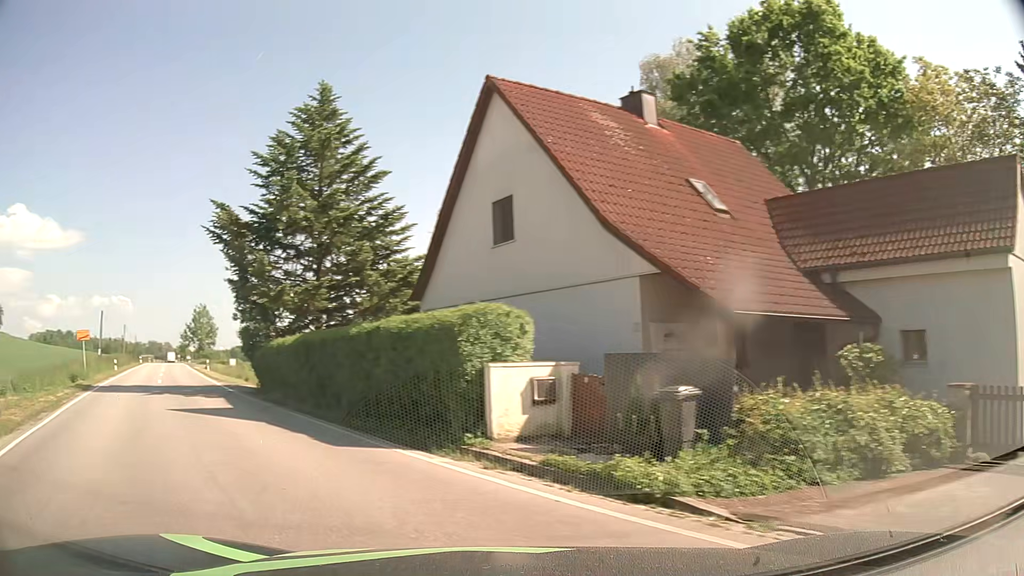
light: Day
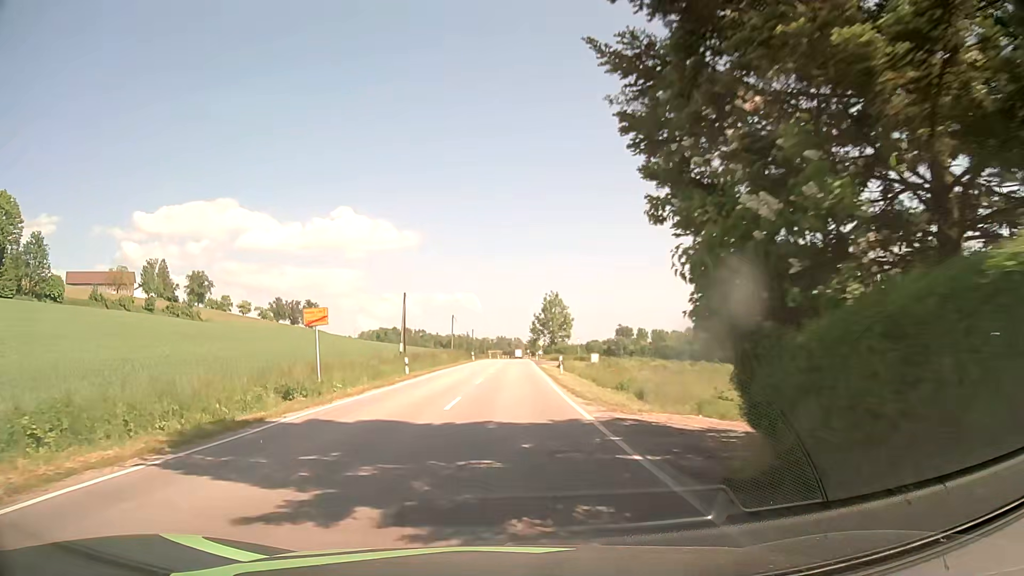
(-7.9, +18.4) m; -31°
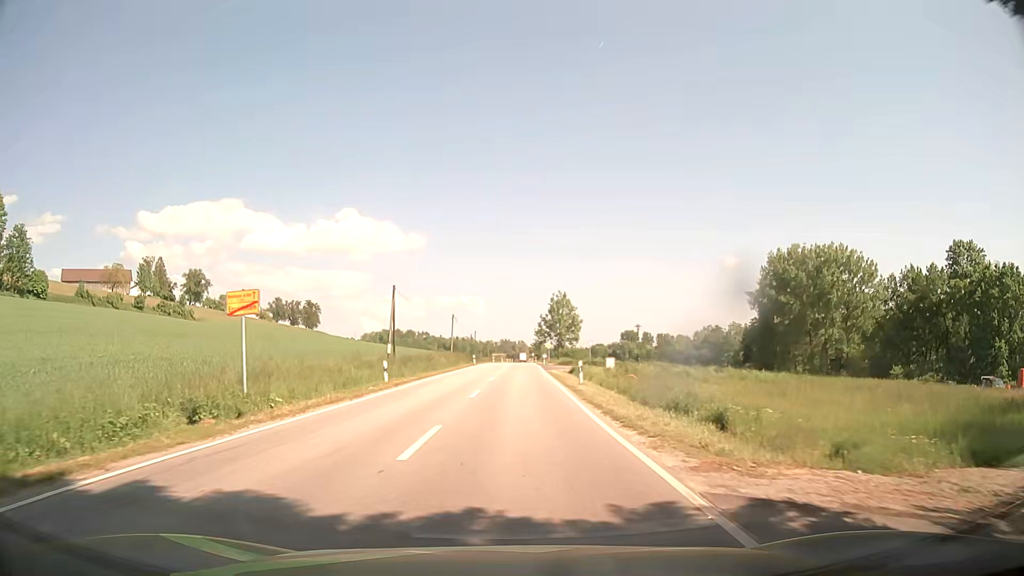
(0.0, +7.5) m; 0°
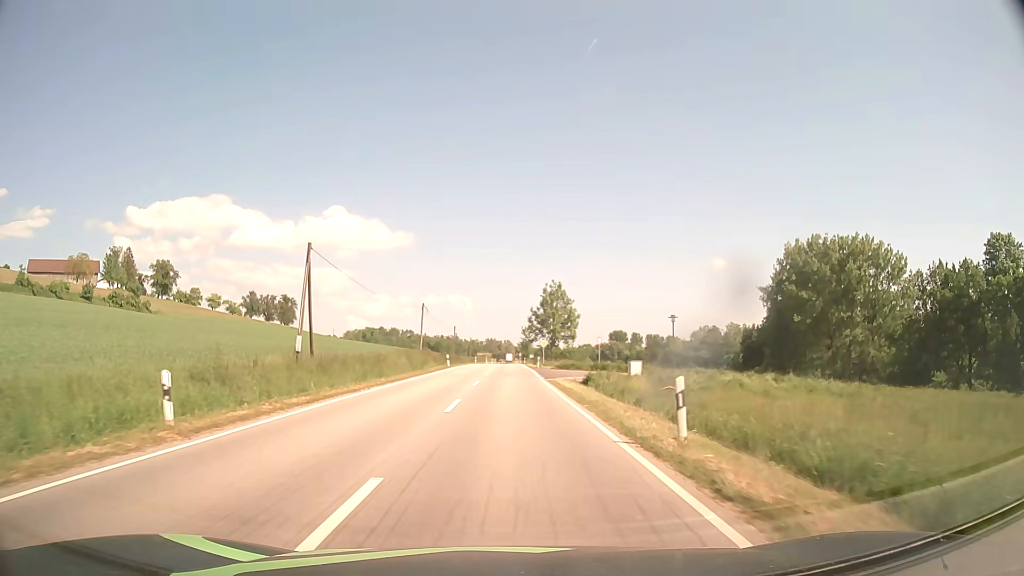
(+0.2, +17.9) m; +1°
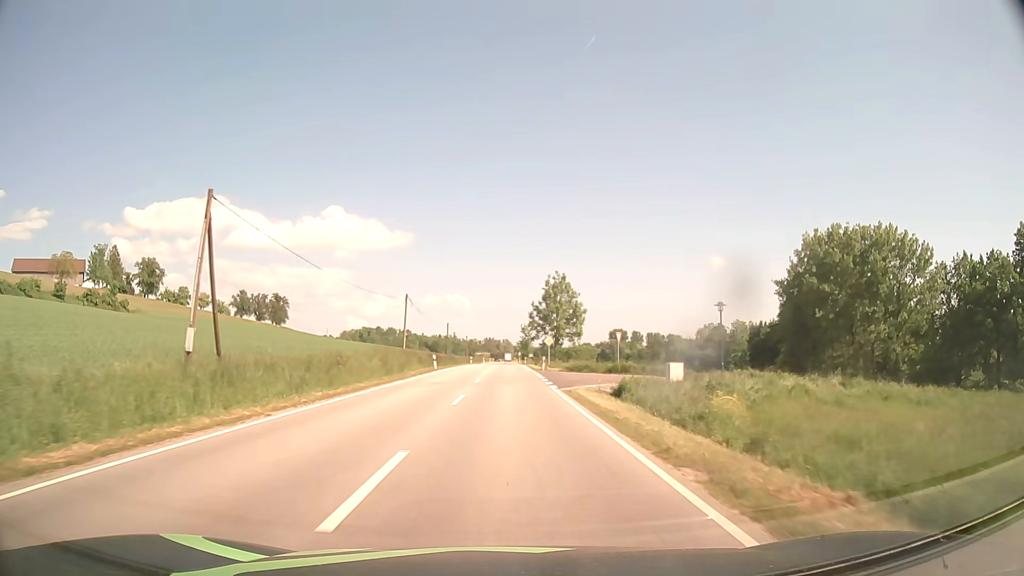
(0.0, +10.4) m; 0°
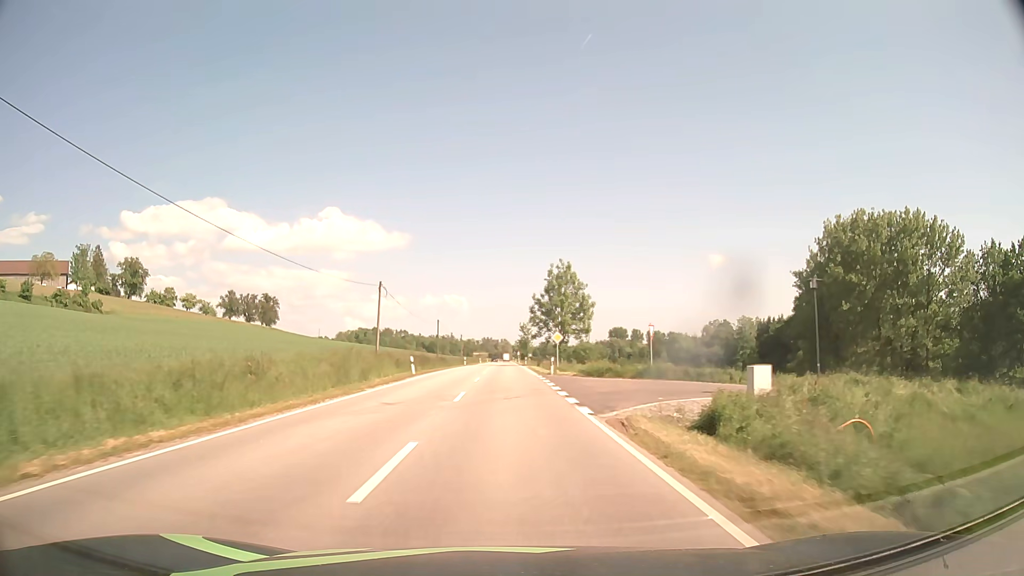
(0.0, +11.2) m; 0°
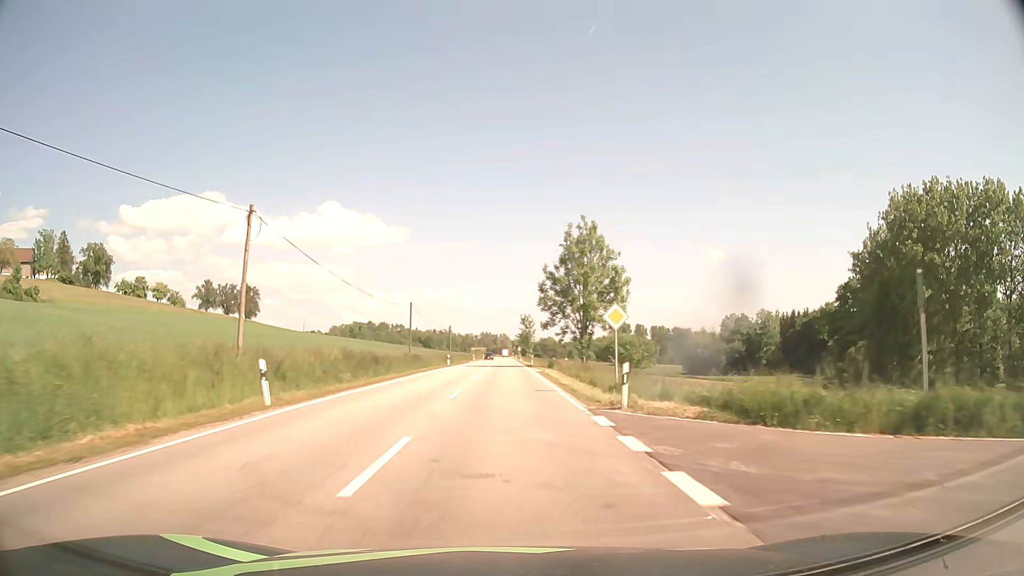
(0.0, +24.3) m; 0°
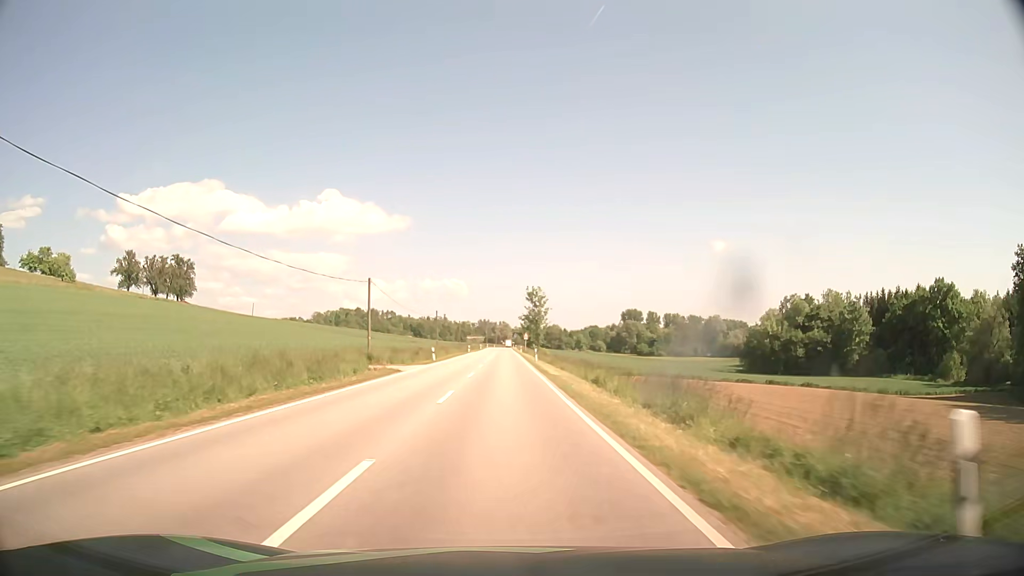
(+0.2, +62.2) m; 0°
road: secondary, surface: asphalt
(0, +10) (0, +20) (0, +30) (0, +40) (0, +50) (0, +60) (0, +70) (0, +80) (0, +90) (0, +100) m
